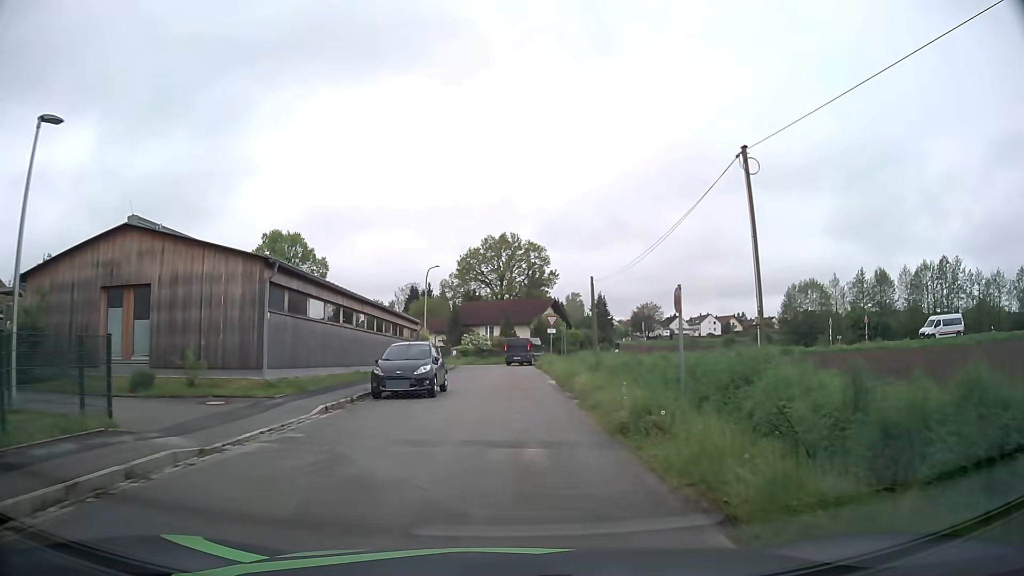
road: tertiary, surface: asphalt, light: Day
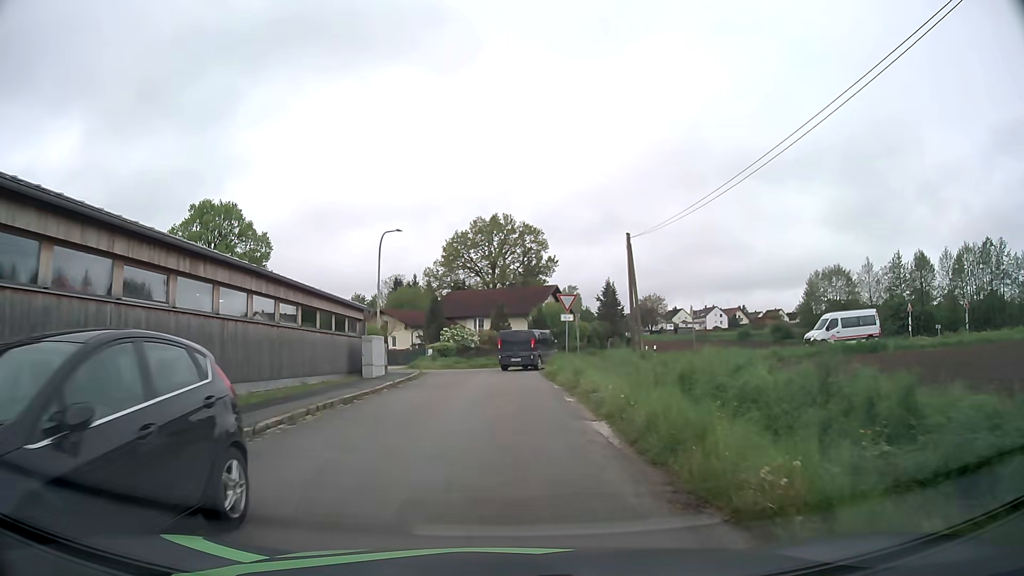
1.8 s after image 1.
(+0.2, +15.5) m; 0°
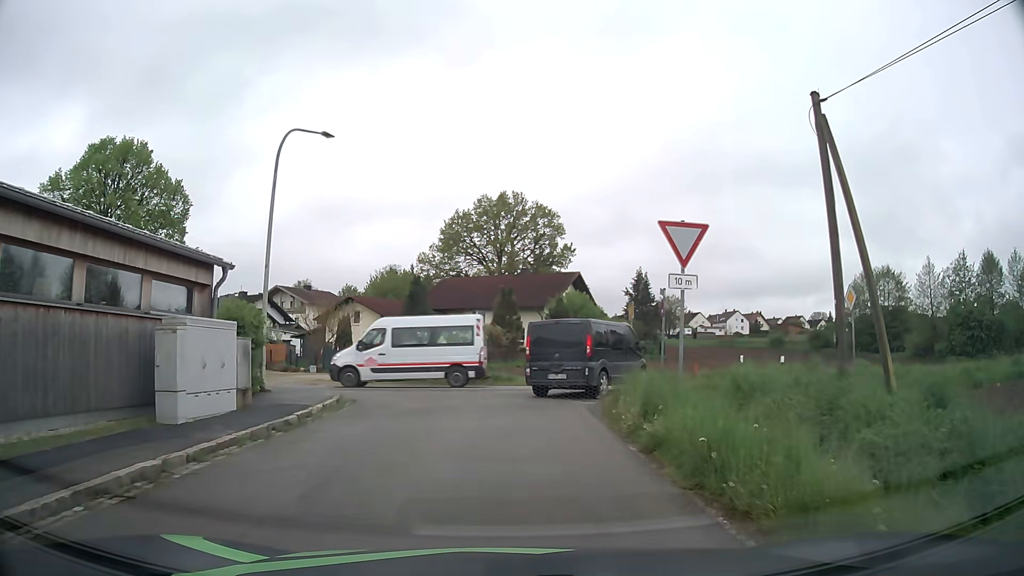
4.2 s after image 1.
(0.0, +16.6) m; 0°
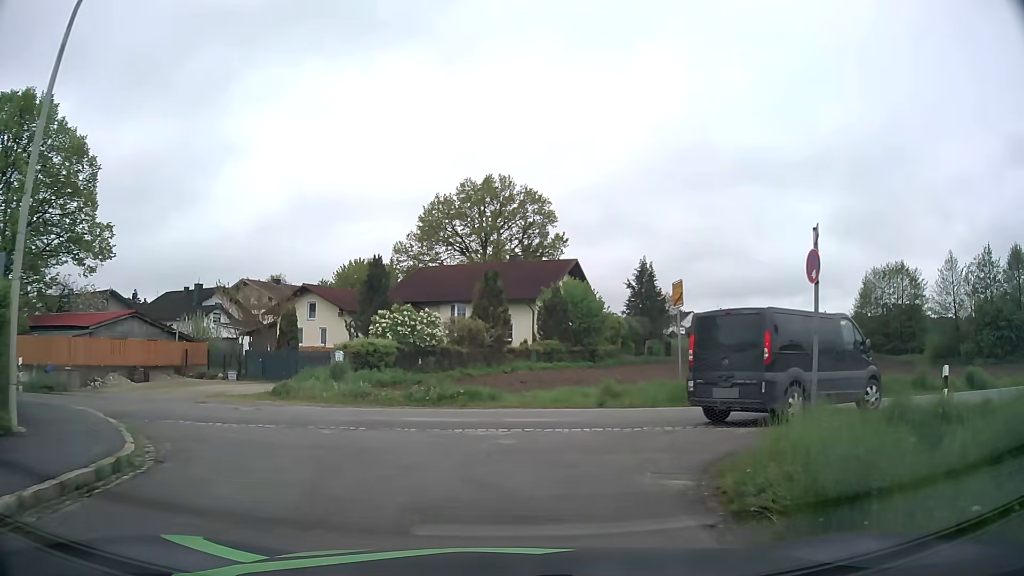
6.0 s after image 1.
(+0.1, +9.2) m; +2°
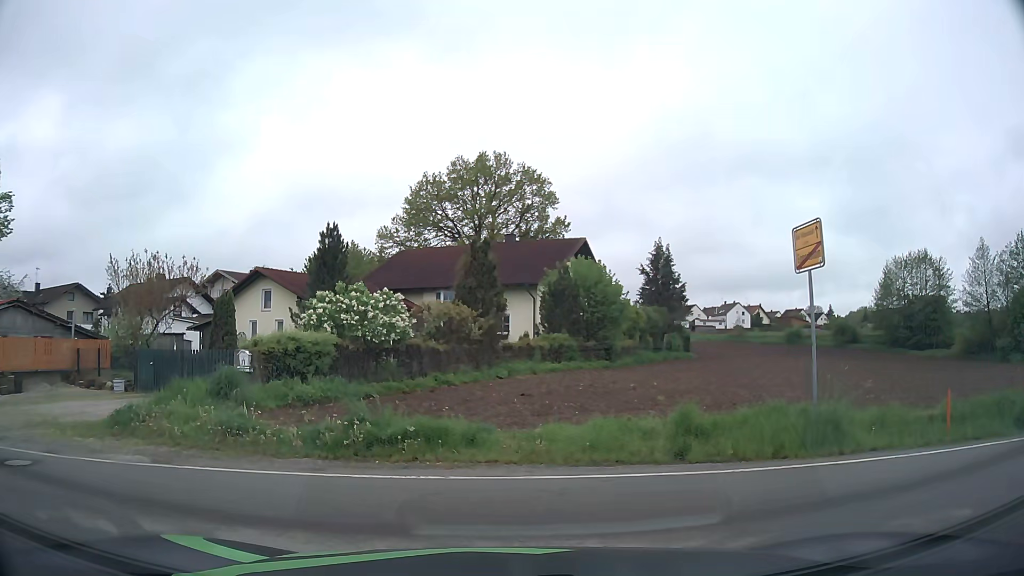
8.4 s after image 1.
(0.0, +7.9) m; -1°
